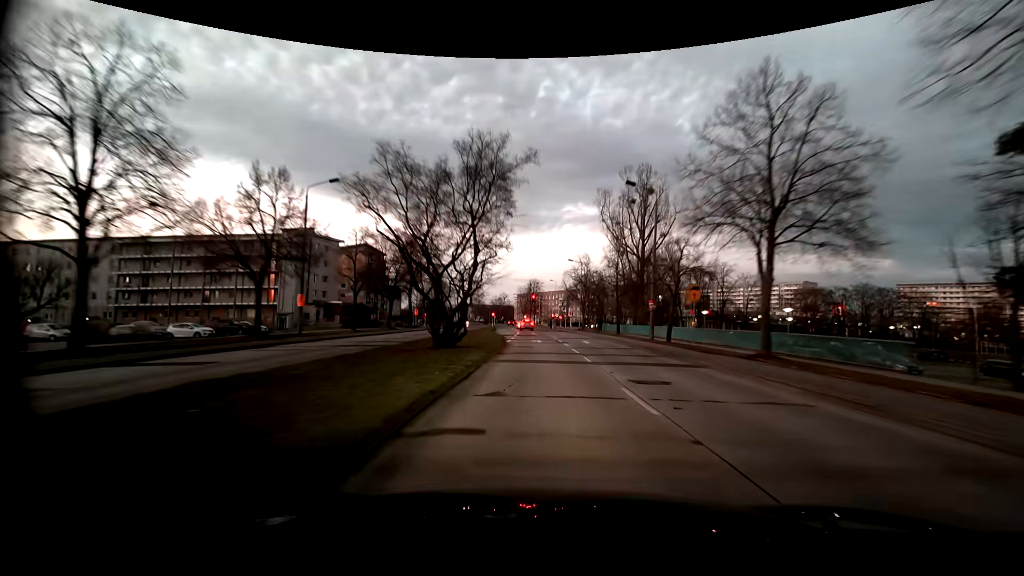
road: tertiary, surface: concrete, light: Dusk
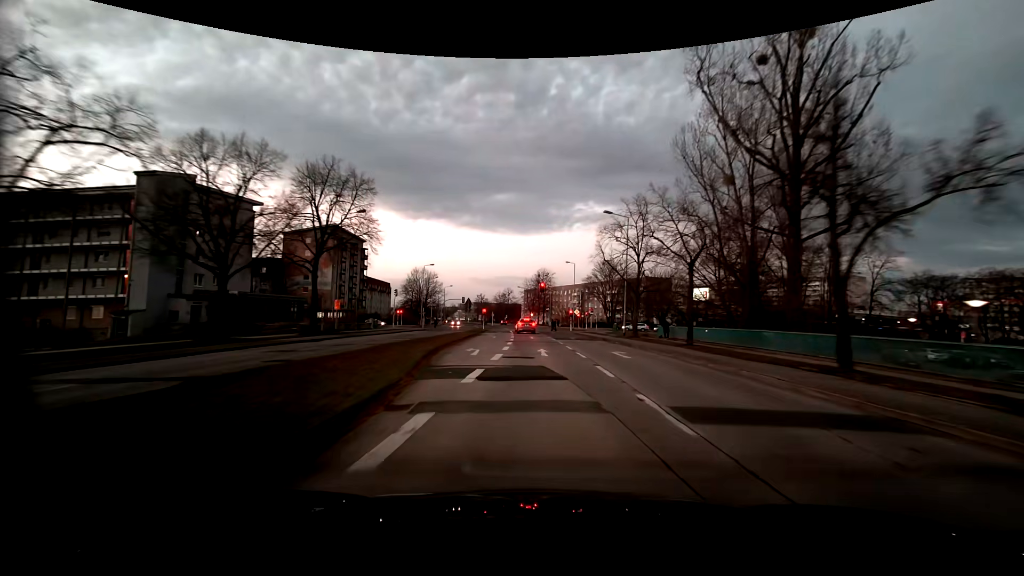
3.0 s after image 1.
(+0.3, +33.3) m; 0°
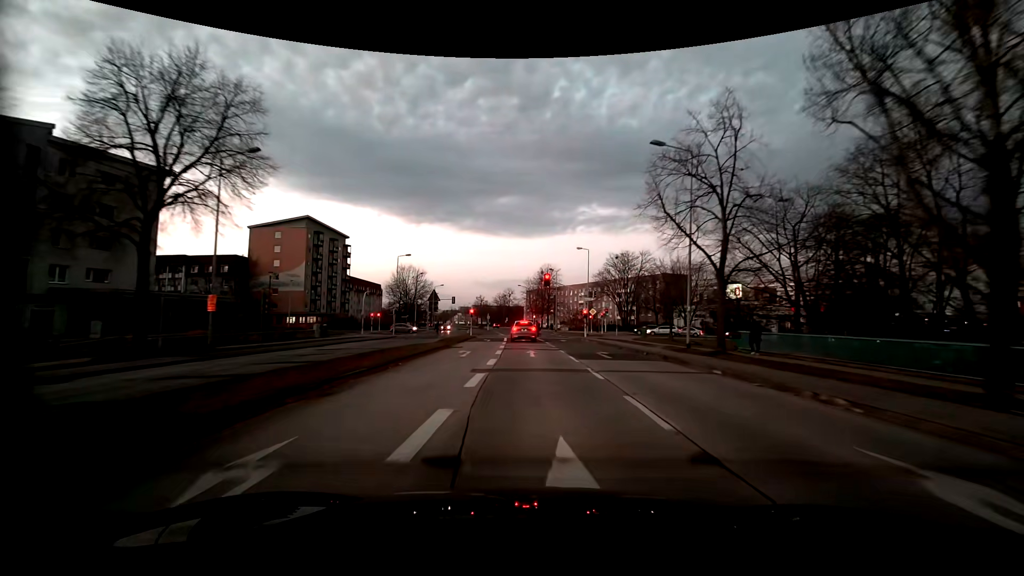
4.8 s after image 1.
(-0.1, +17.3) m; -2°
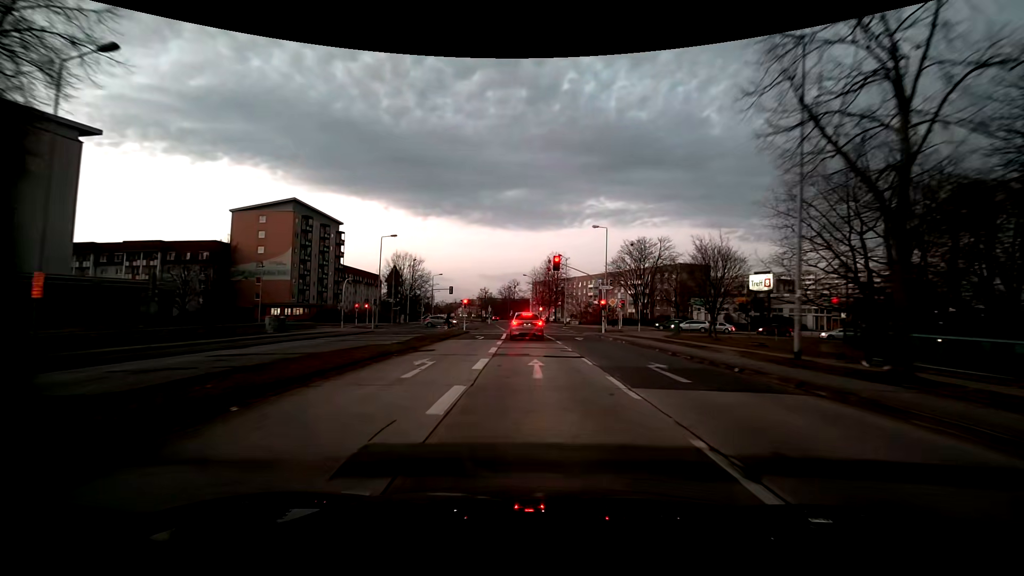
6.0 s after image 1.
(+0.1, +9.9) m; -1°
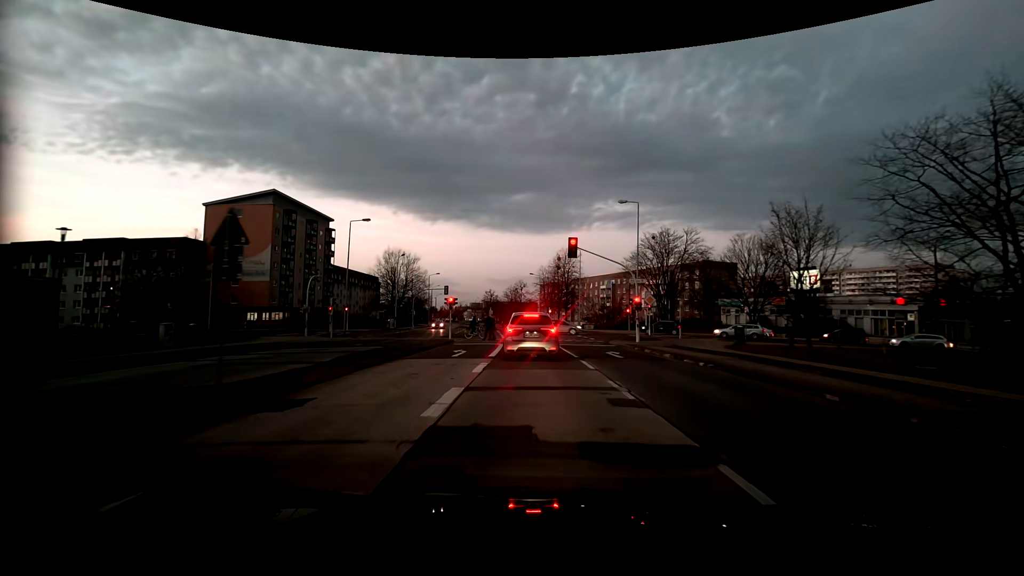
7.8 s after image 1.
(+0.1, +11.7) m; -1°
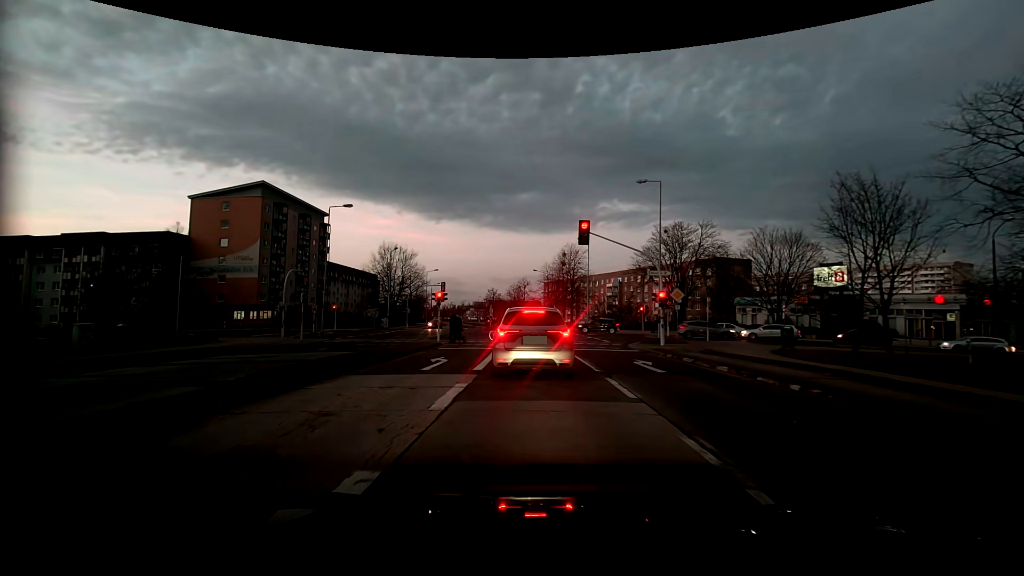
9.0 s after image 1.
(+0.1, +5.3) m; +1°
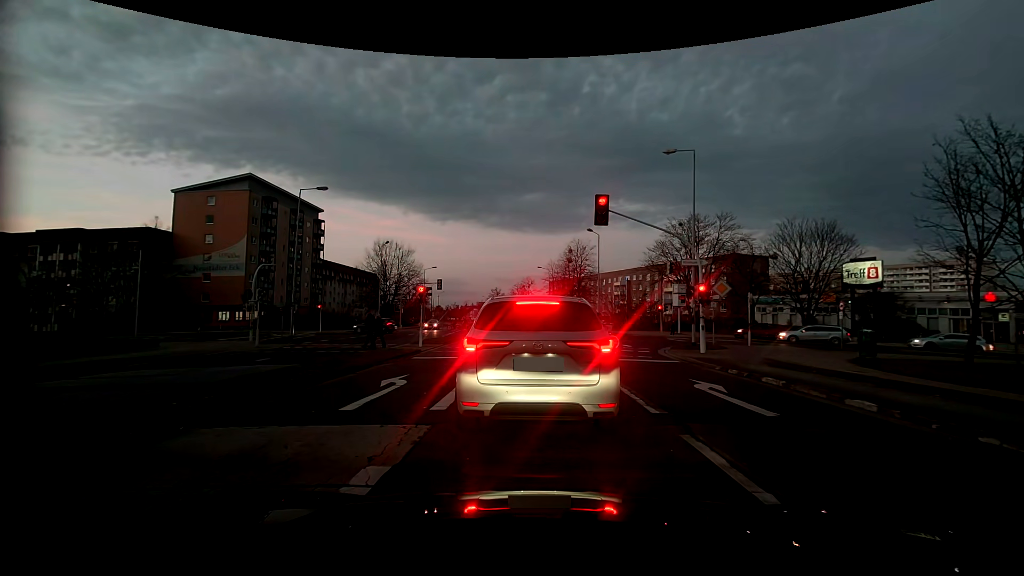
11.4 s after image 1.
(-0.1, +5.5) m; -1°
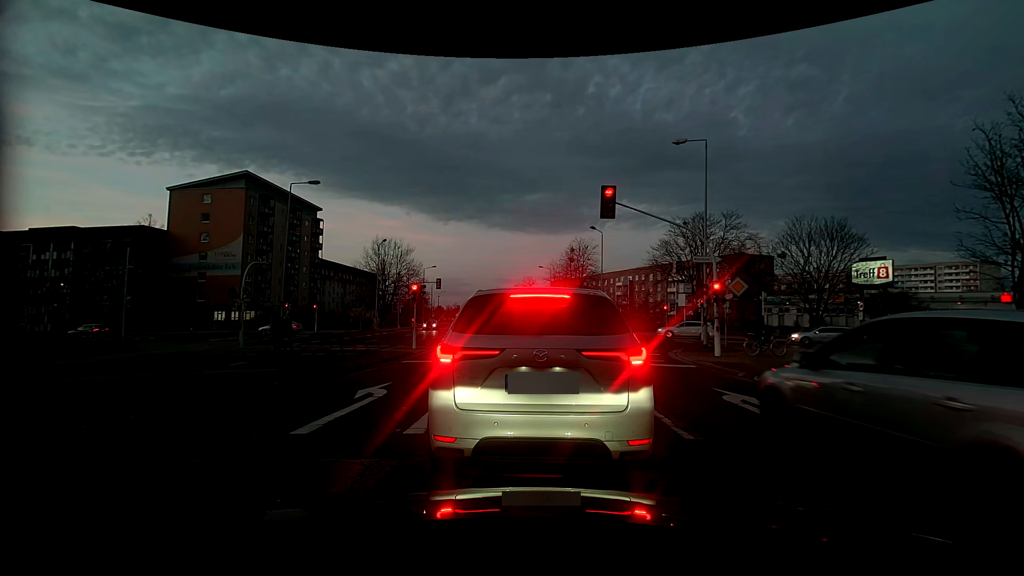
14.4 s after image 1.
(0.0, +1.5) m; 0°
(0, +10) (0, +20) (-1, +30) (-1, +40) (-2, +50) (-3, +60) (-3, +70) (-4, +80) (-5, +90) (-6, +100) m
